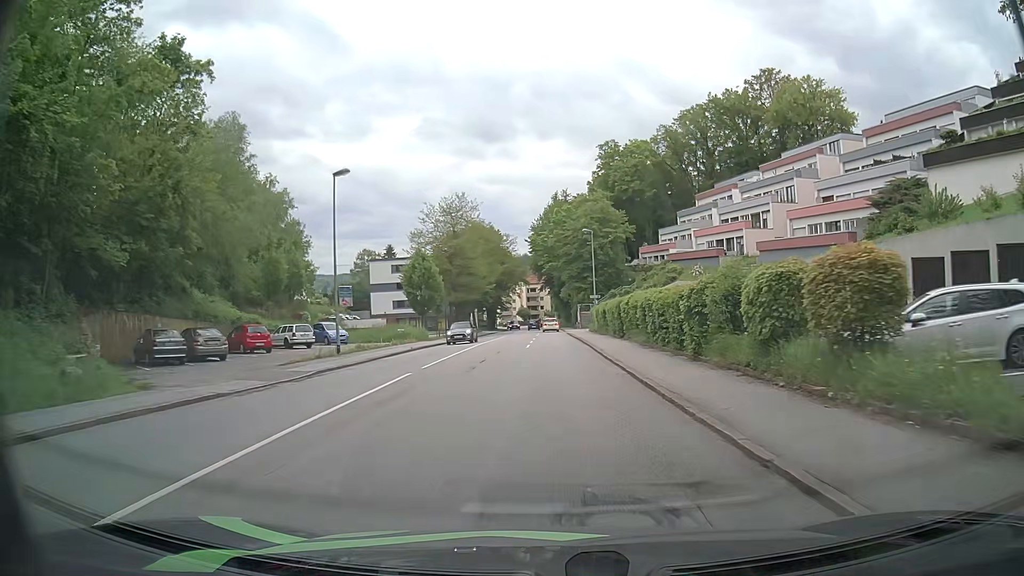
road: tertiary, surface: asphalt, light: Day
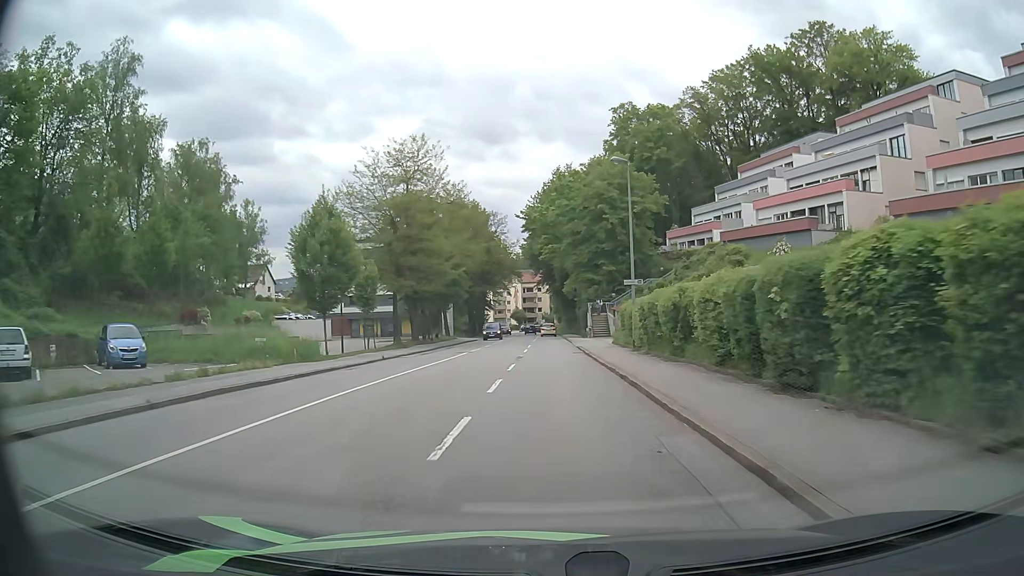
(+0.1, +25.1) m; 0°
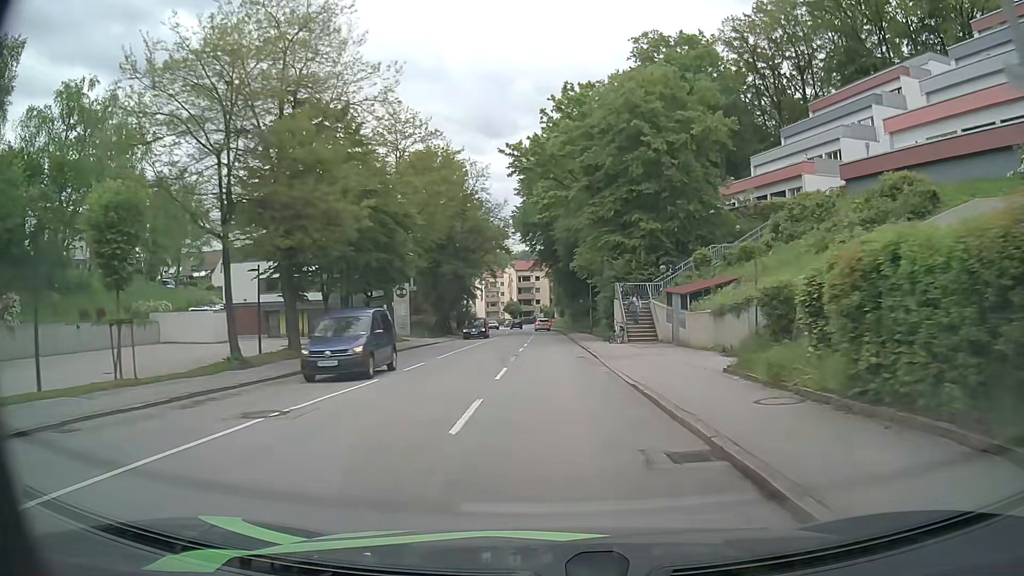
(0.0, +24.8) m; 0°
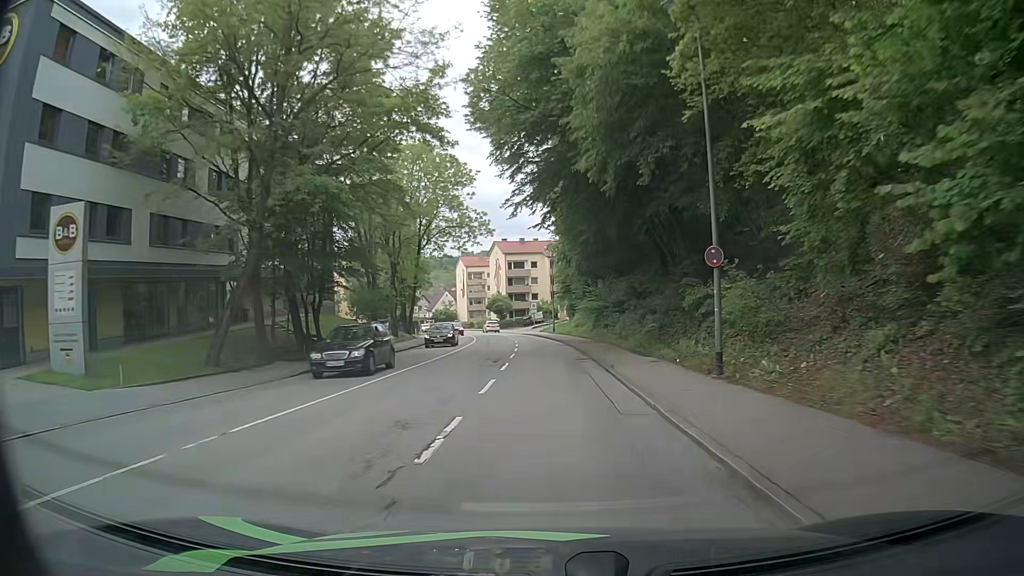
(-0.2, +40.8) m; 0°
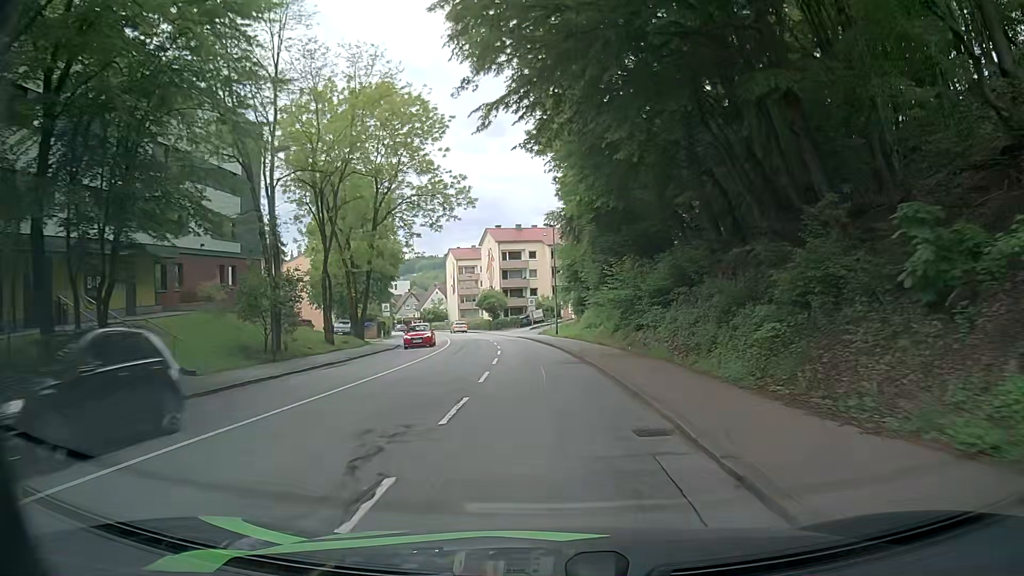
(+0.1, +16.1) m; +1°
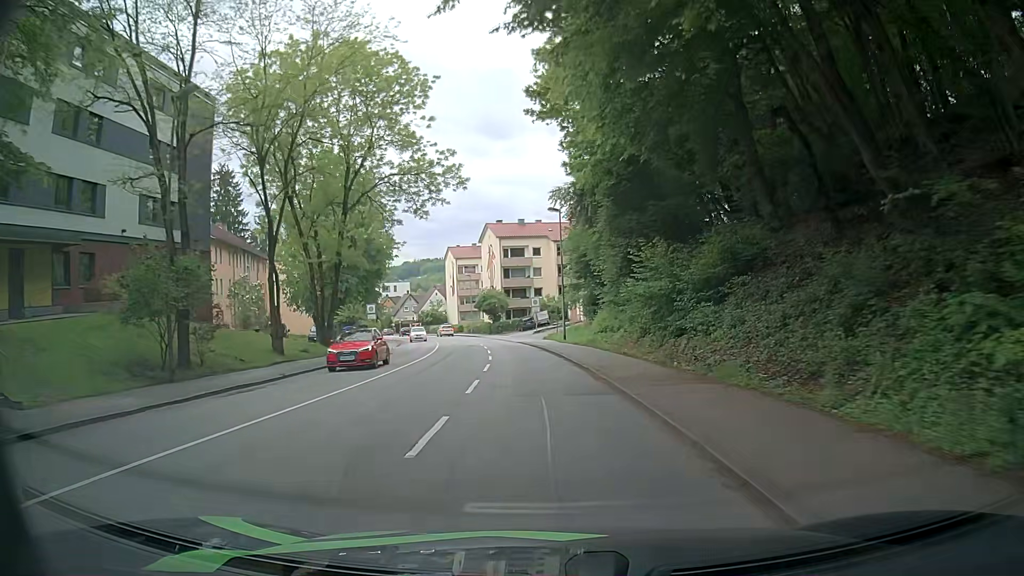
(-0.1, +7.9) m; -1°
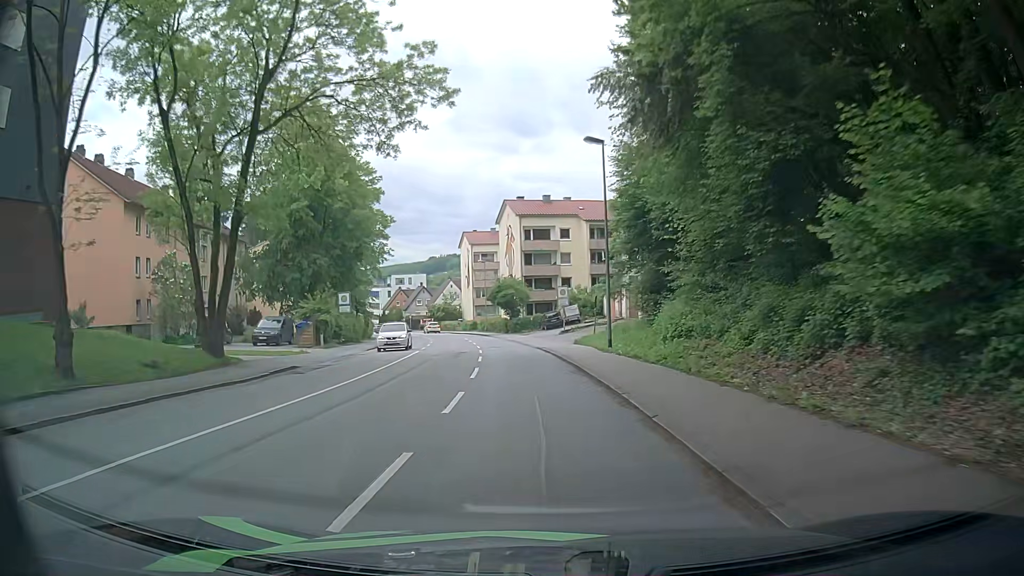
(-0.1, +15.6) m; 0°
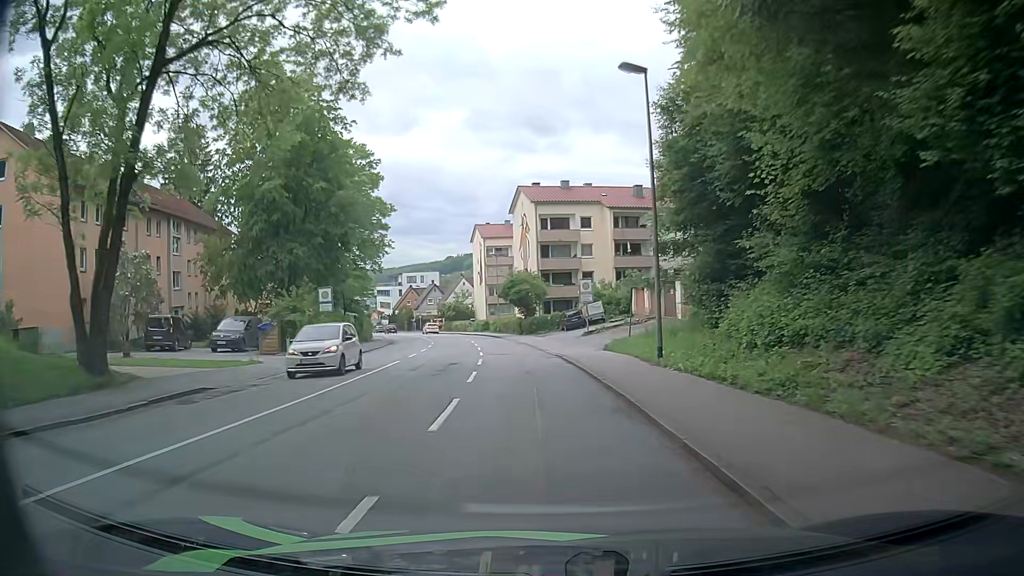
(-0.2, +7.7) m; -3°
(0, +10) (0, +20) (-1, +30) (-2, +40) (-4, +50) (-6, +60) (-9, +69) (-11, +79) (-14, +88) (-18, +98) m
